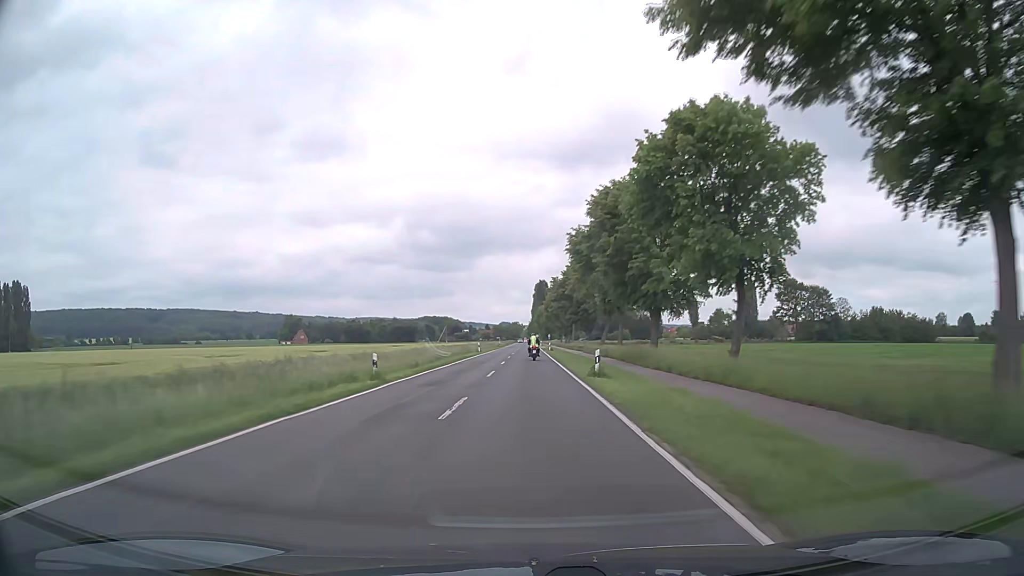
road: secondary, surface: asphalt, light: Day
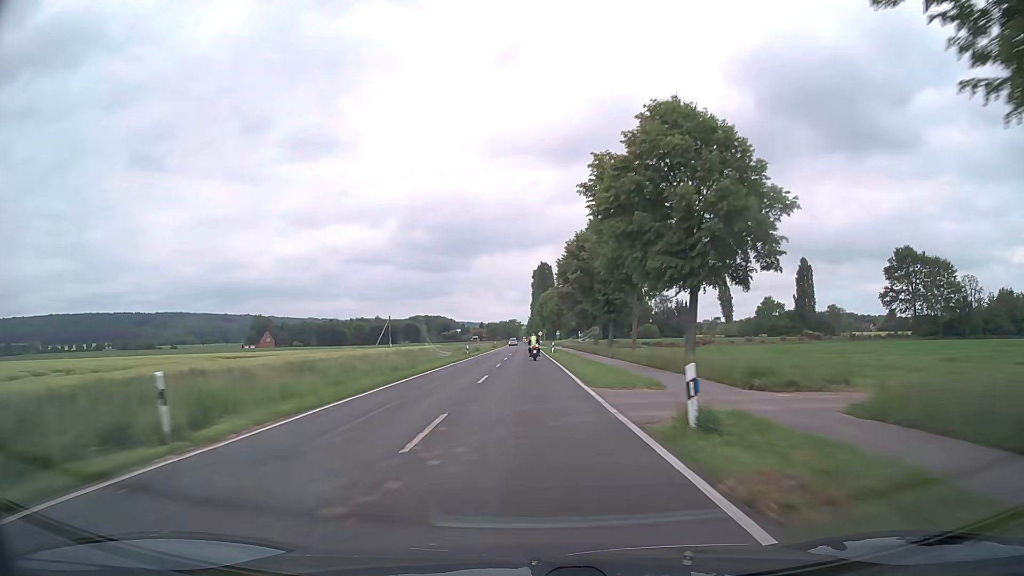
(+0.2, +63.2) m; 0°
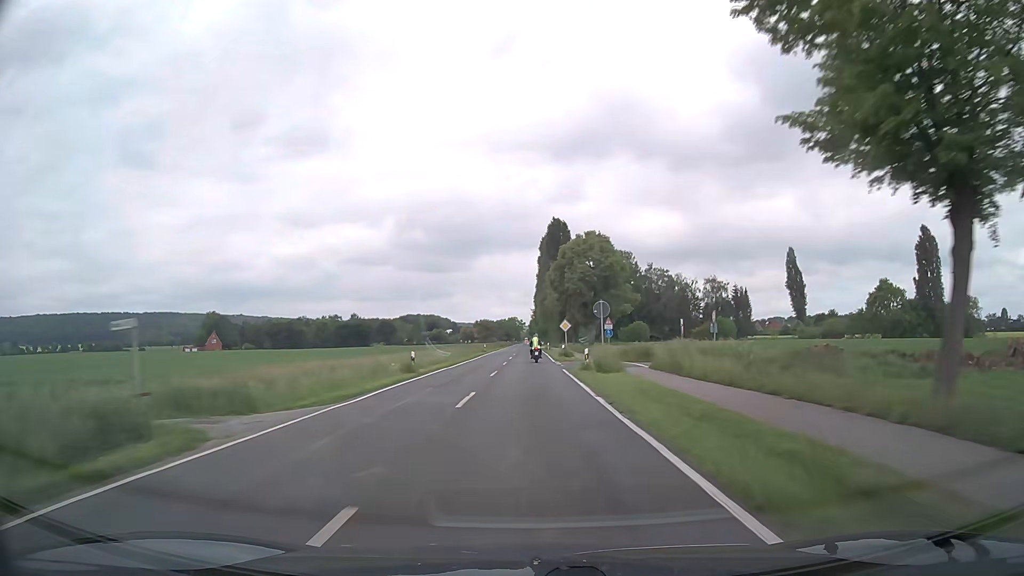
(0.0, +79.2) m; 0°
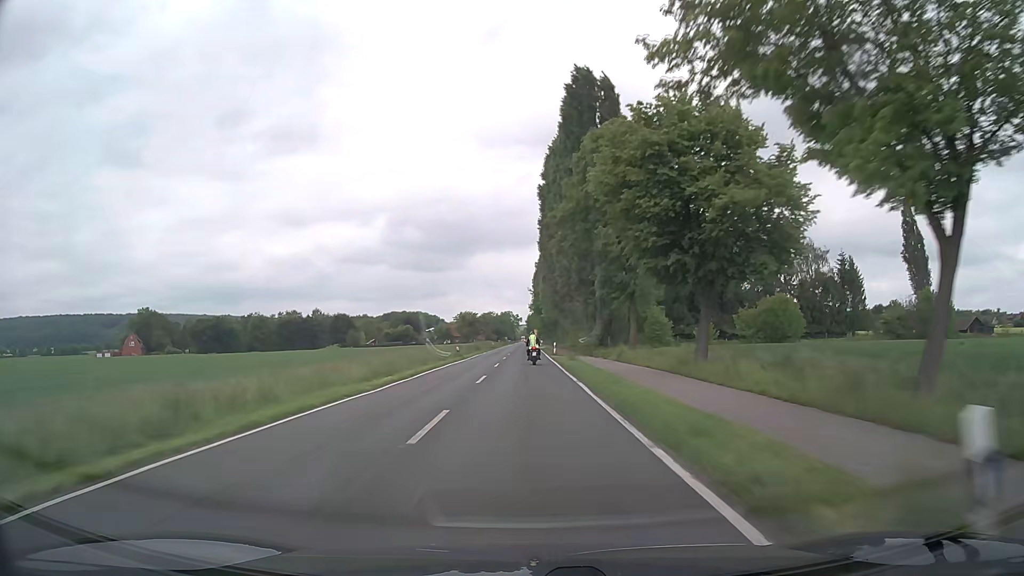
(+0.3, +76.6) m; 0°
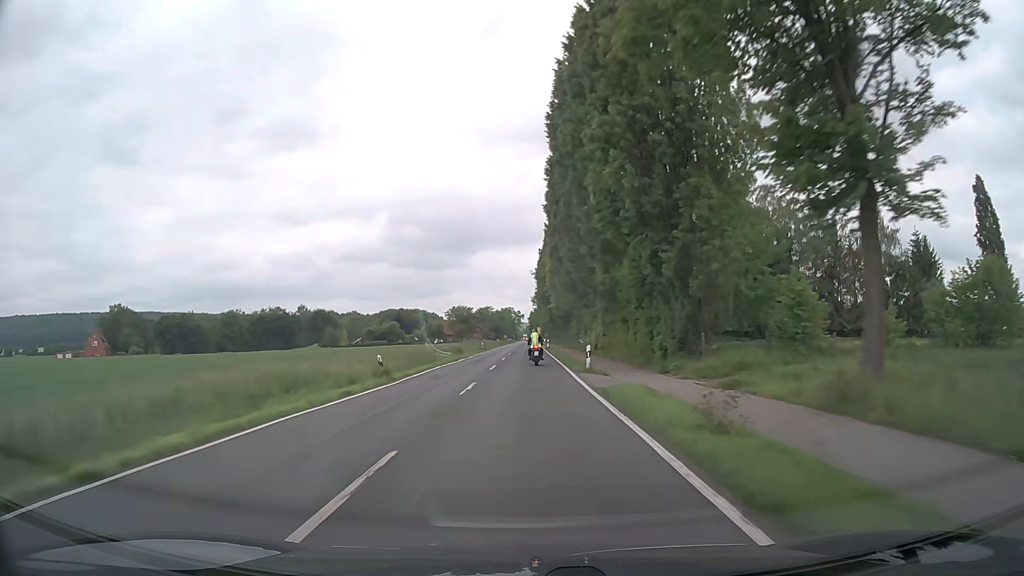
(+0.1, +28.6) m; 0°
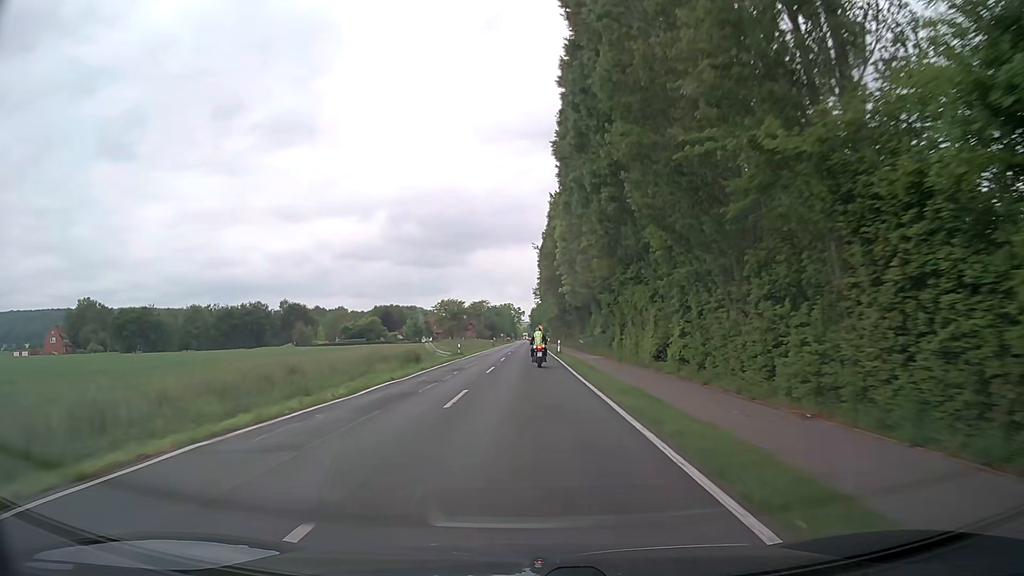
(+0.1, +26.8) m; 0°
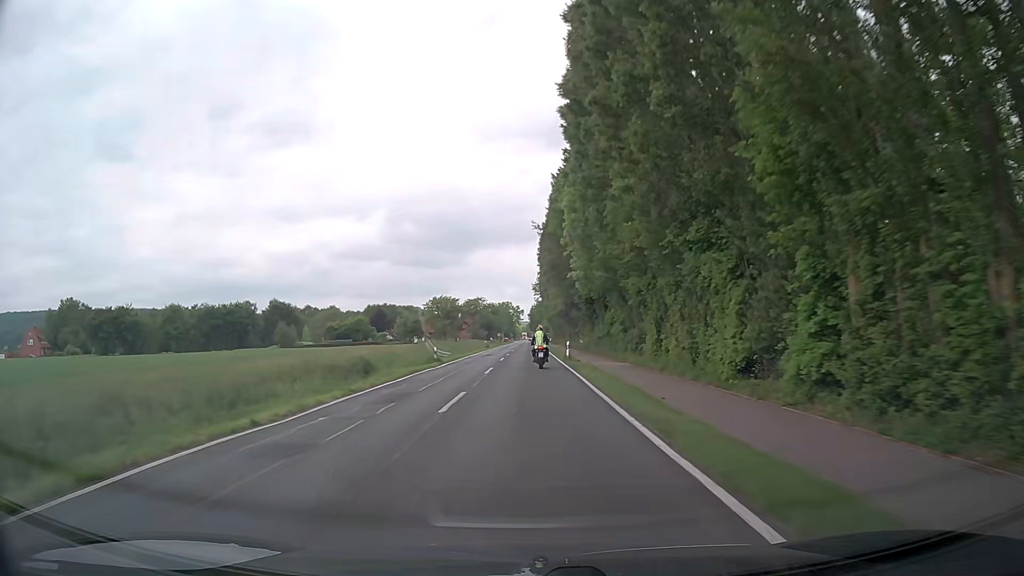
(-0.1, +12.7) m; 0°
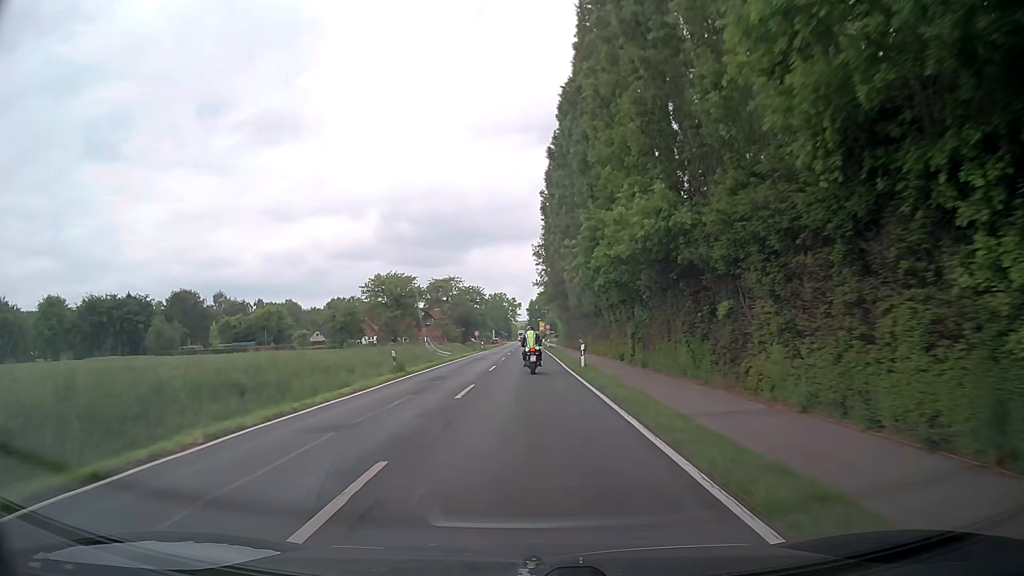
(+0.3, +56.7) m; 0°
(0, +10) (0, +20) (0, +30) (0, +40) (0, +50) (+1, +60) (+1, +70) (+1, +80) (+1, +90) (+1, +100) m
